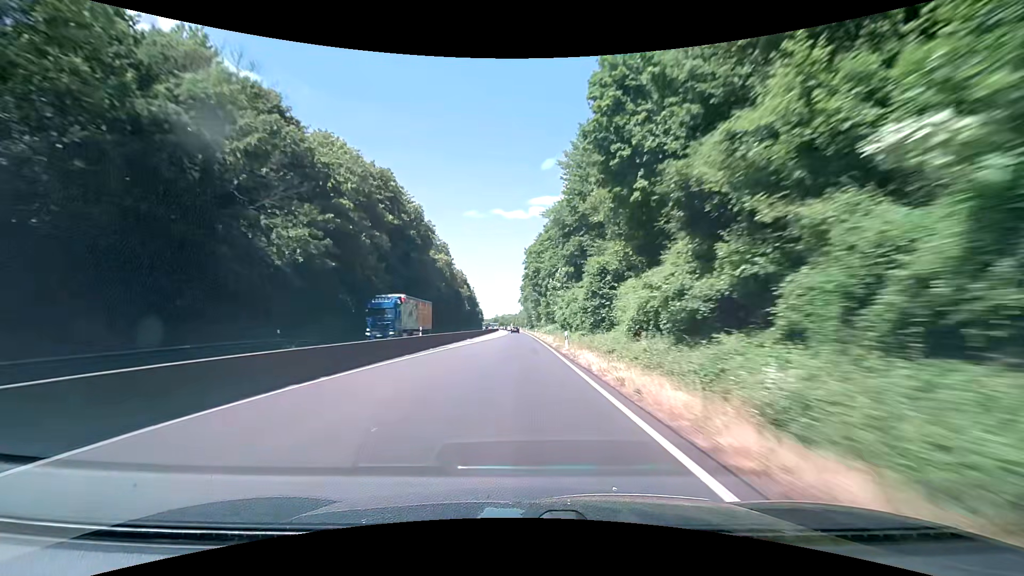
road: trunk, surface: asphalt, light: Day
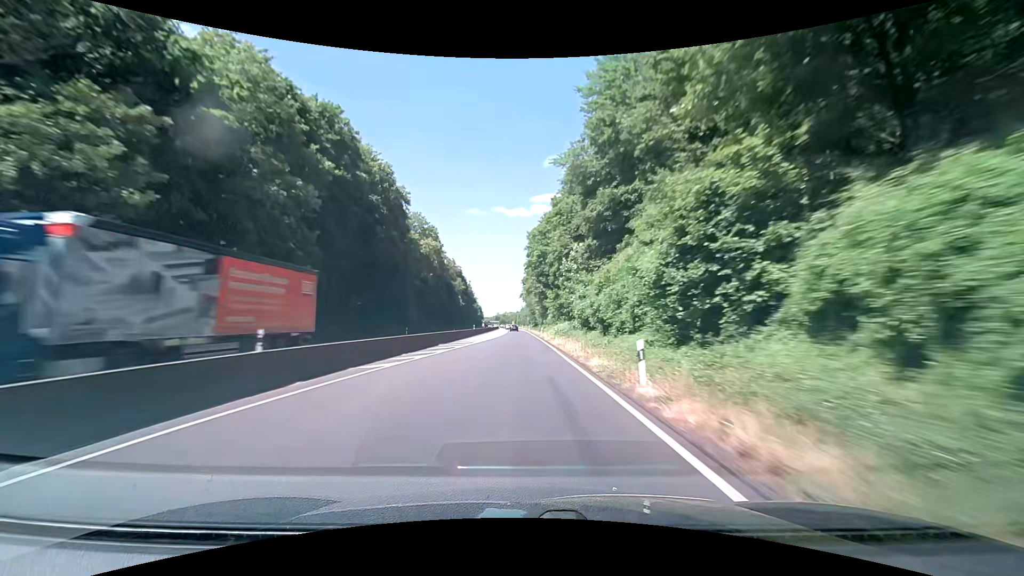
(0.0, +17.8) m; 0°
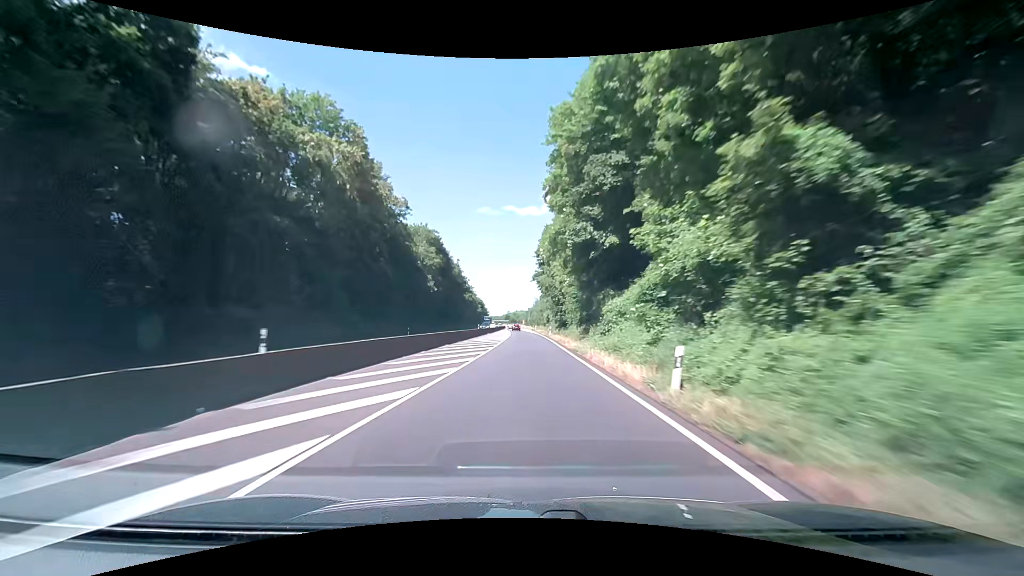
(-0.4, +52.8) m; -1°
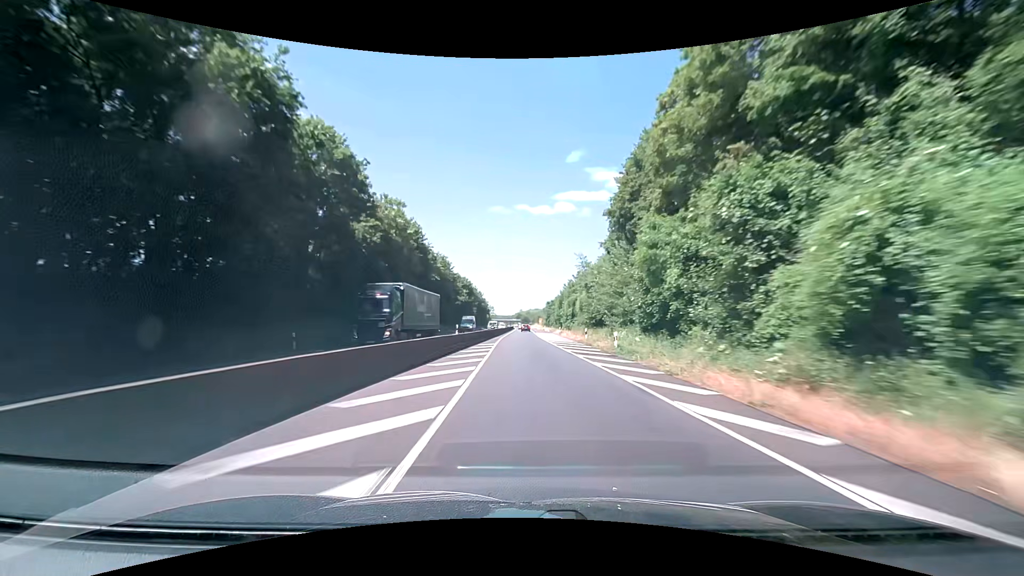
(-2.1, +83.9) m; -2°
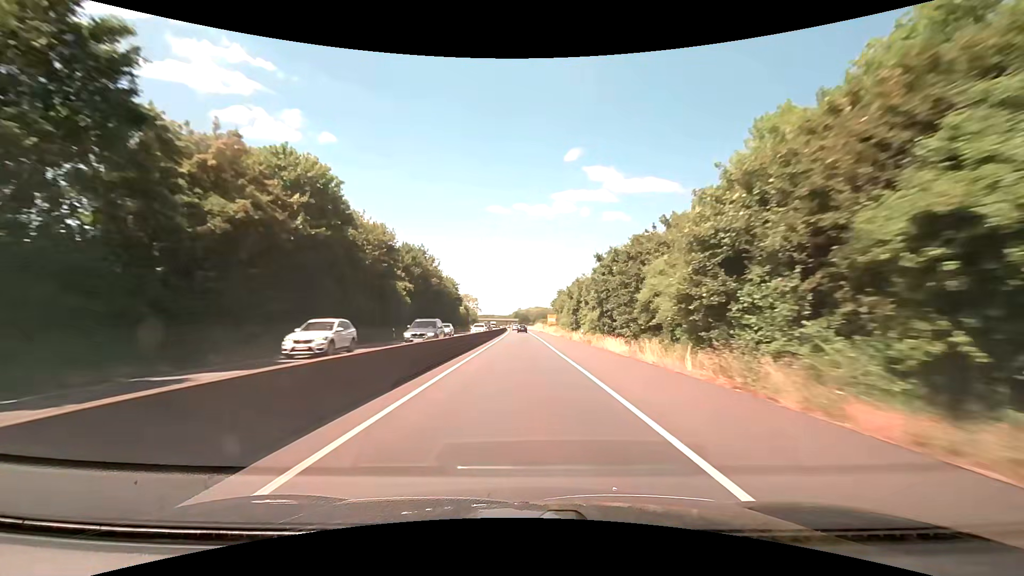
(+0.2, +80.7) m; 0°
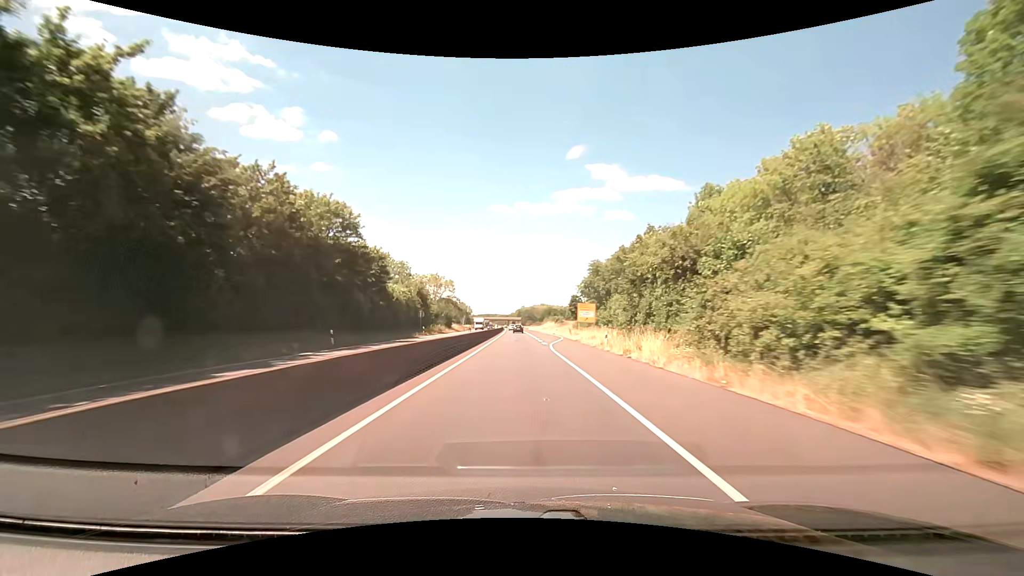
(-0.1, +63.6) m; 0°
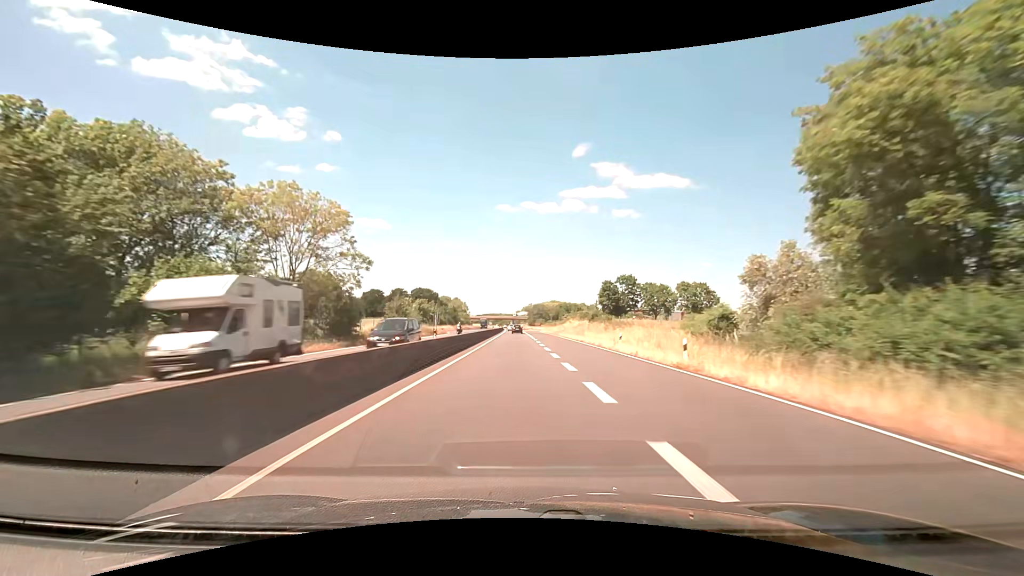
(-0.3, +62.7) m; -1°
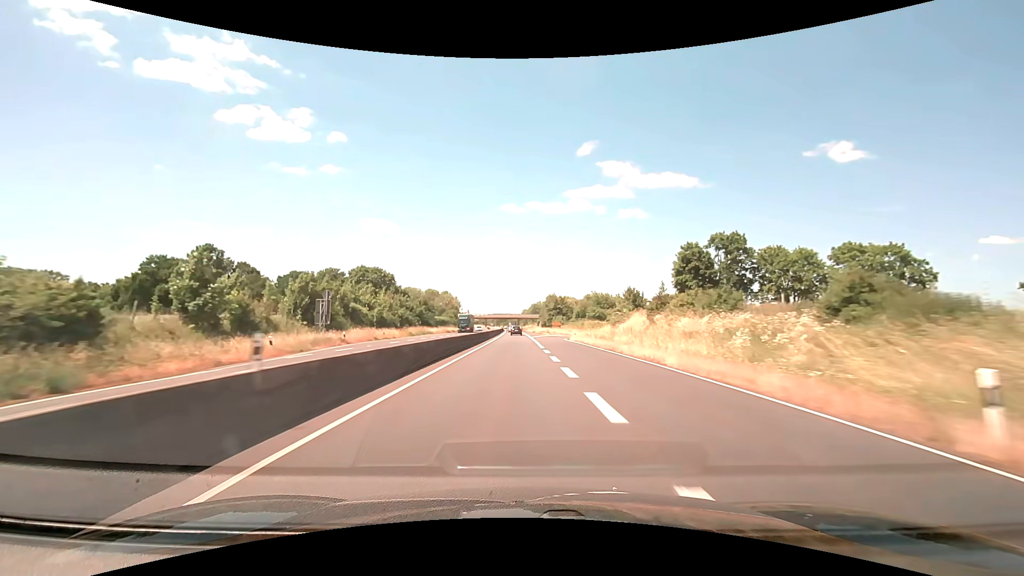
(-0.5, +61.8) m; -1°
(0, +10) (0, +20) (0, +30) (0, +40) (0, +50) (-1, +60) (-1, +70) (-1, +80) (-1, +90) (-1, +100) m
